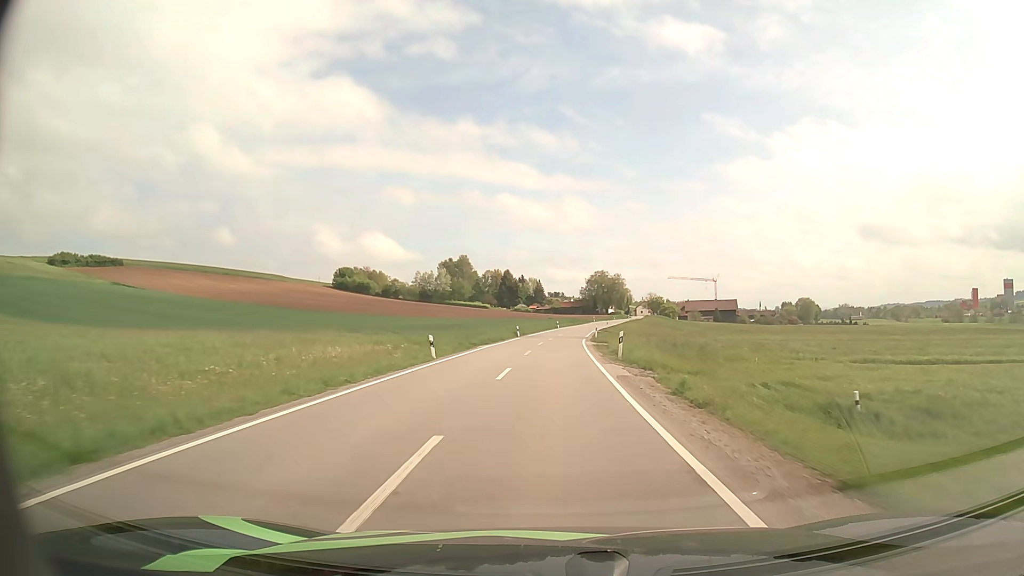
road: secondary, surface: asphalt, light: Day
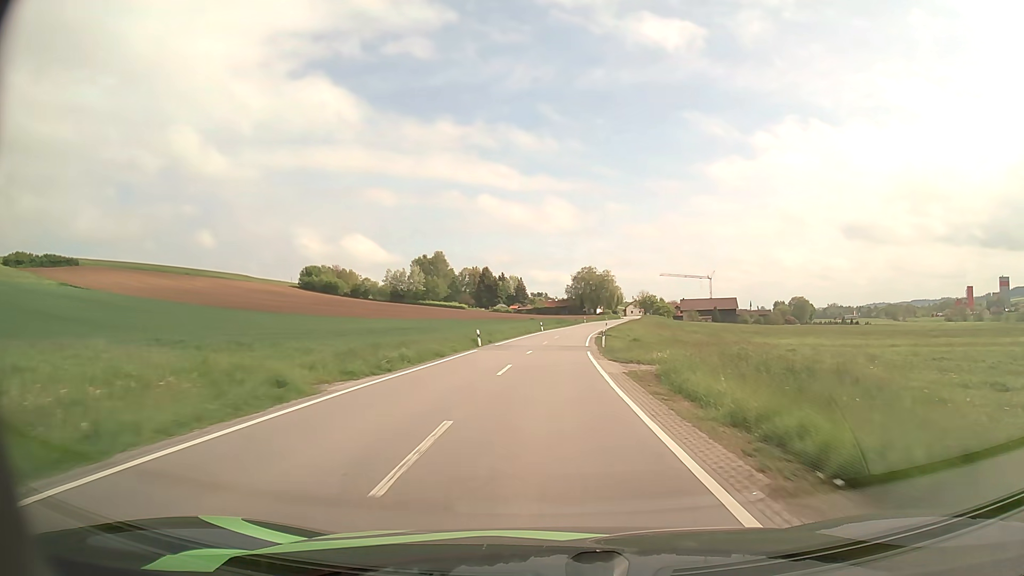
(+0.2, +22.9) m; +1°
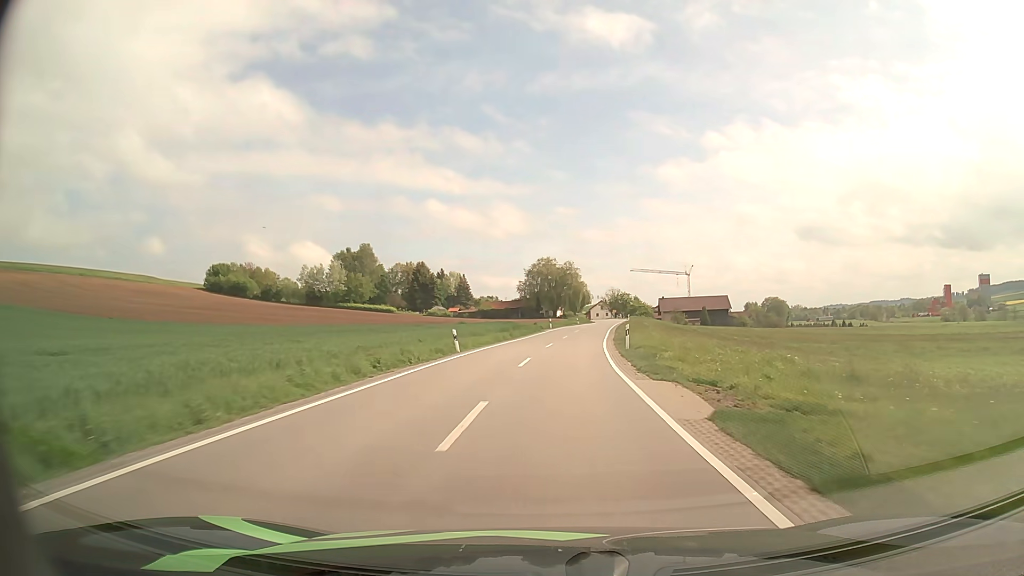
(+1.1, +46.7) m; +4°
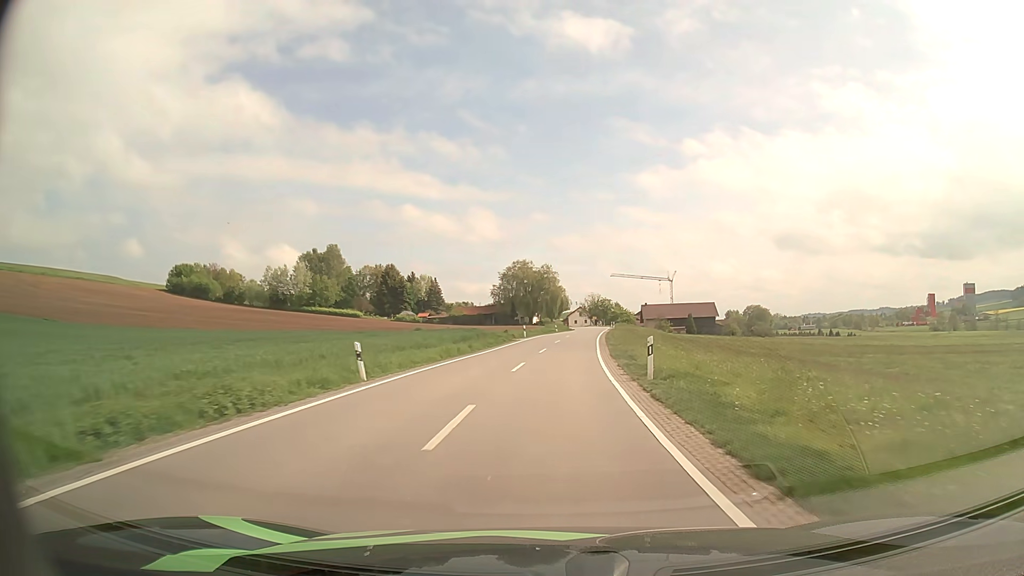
(+0.2, +11.7) m; +2°
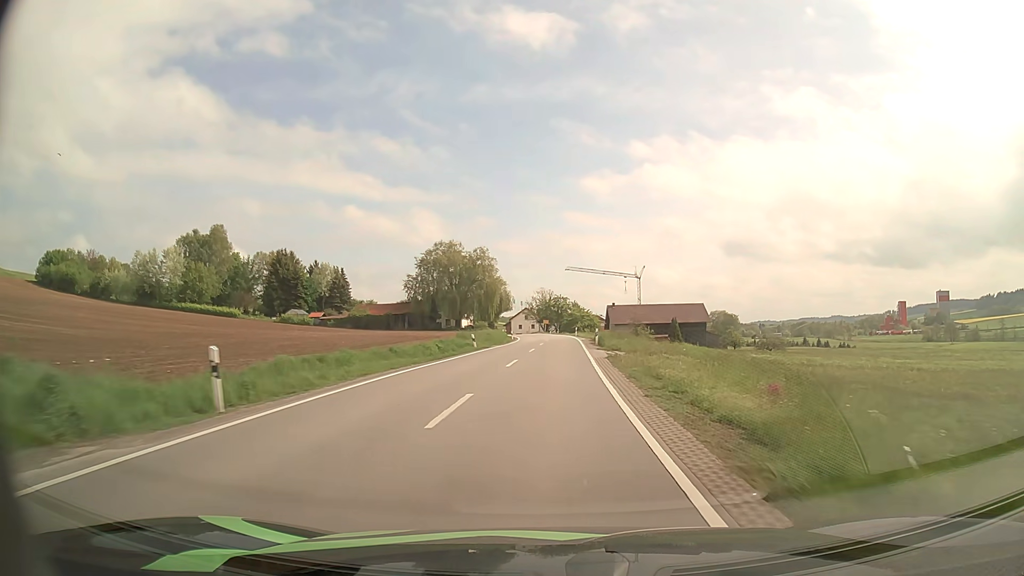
(+2.6, +47.0) m; +5°
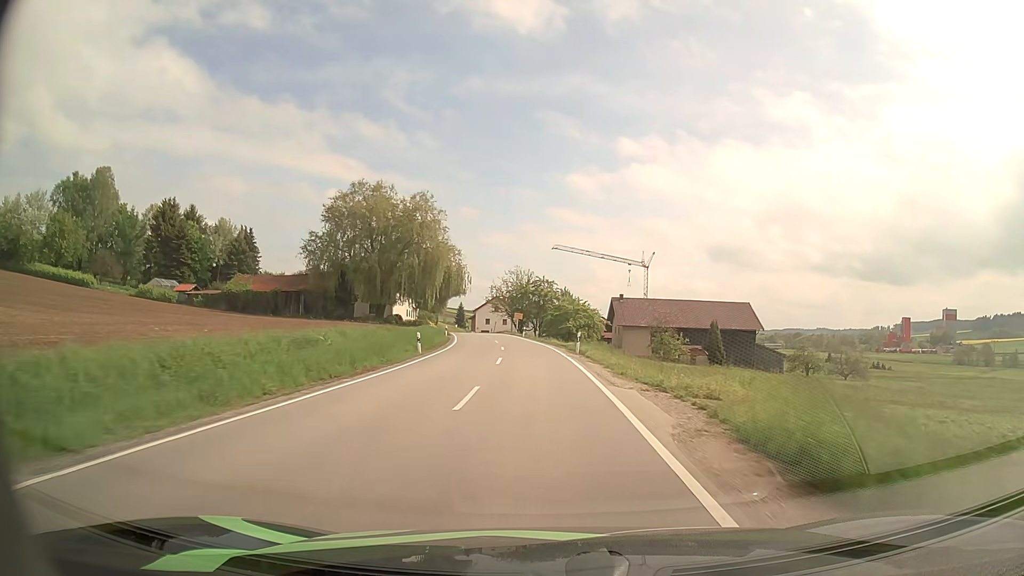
(+0.9, +46.0) m; +1°
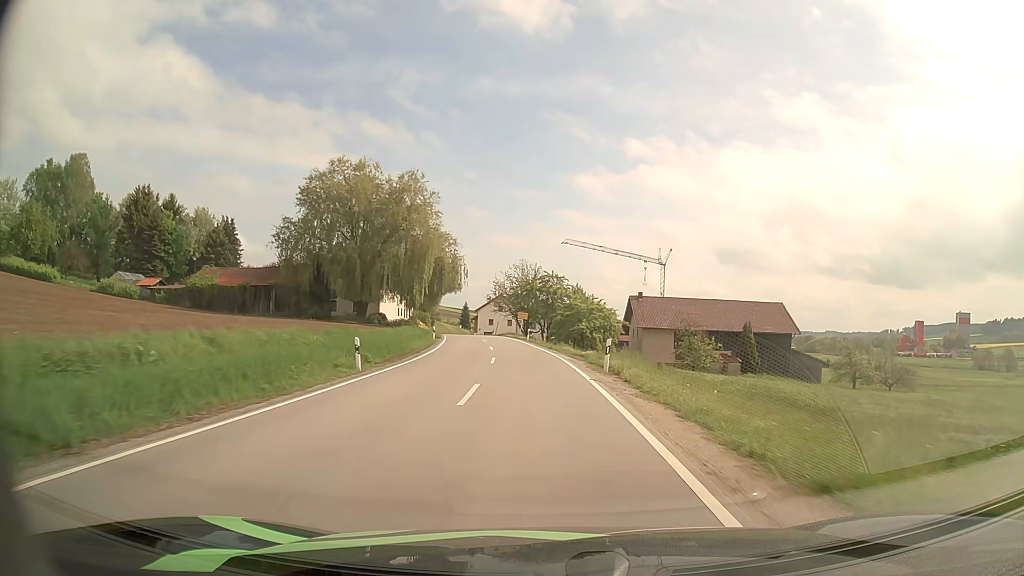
(0.0, +11.4) m; -1°
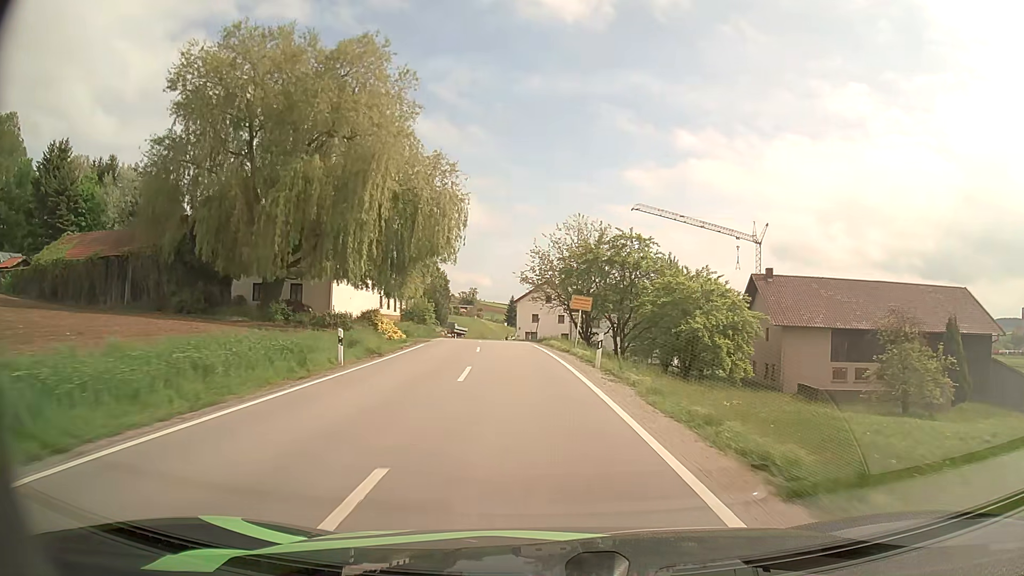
(-1.2, +33.5) m; -4°
(0, +10) (-1, +20) (-1, +30) (-2, +40) (-4, +50) (-5, +60) (-6, +70) (-7, +80) (-8, +90) (-9, +100) m
